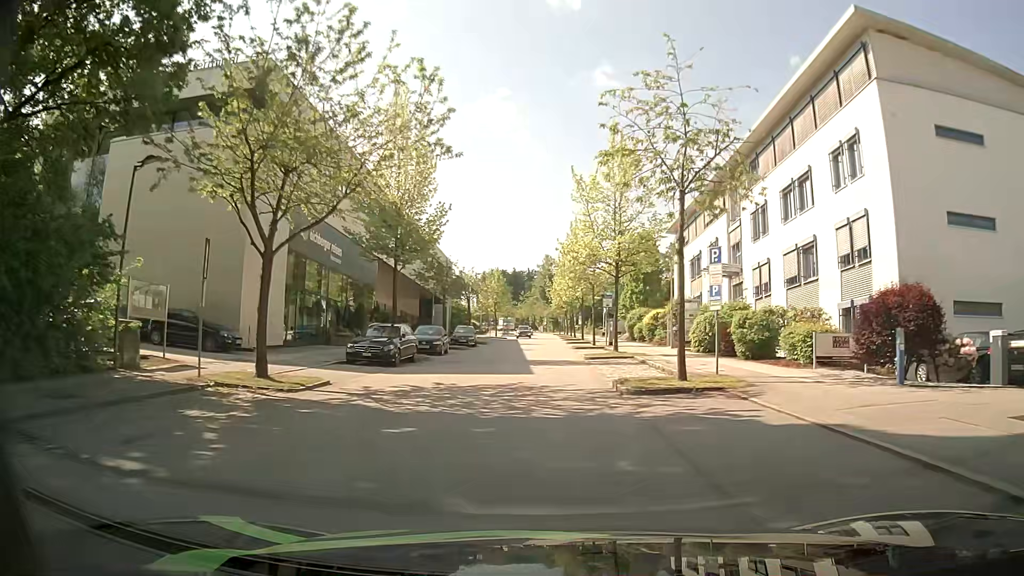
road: residential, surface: asphalt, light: Day
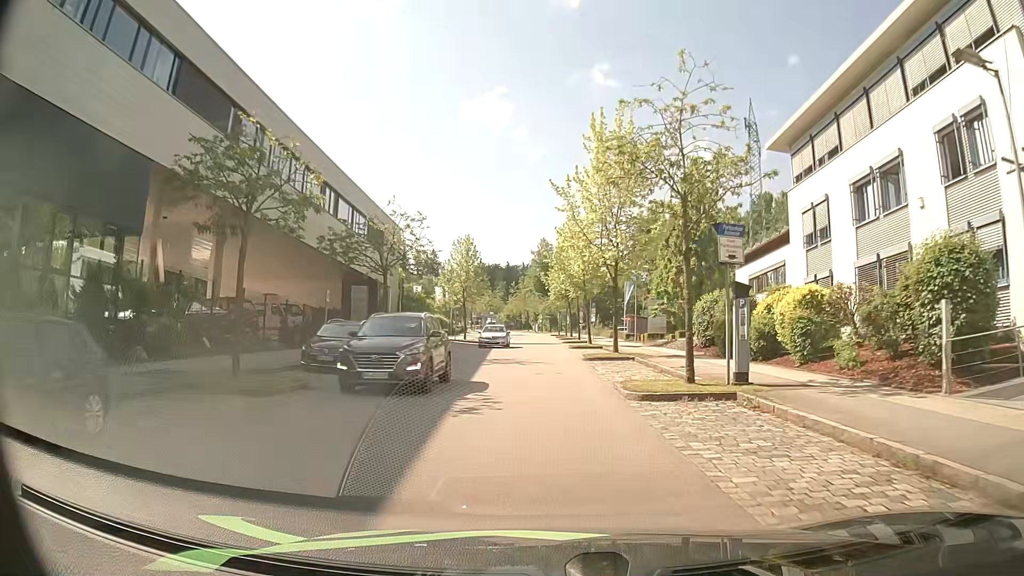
(-0.1, +29.3) m; 0°
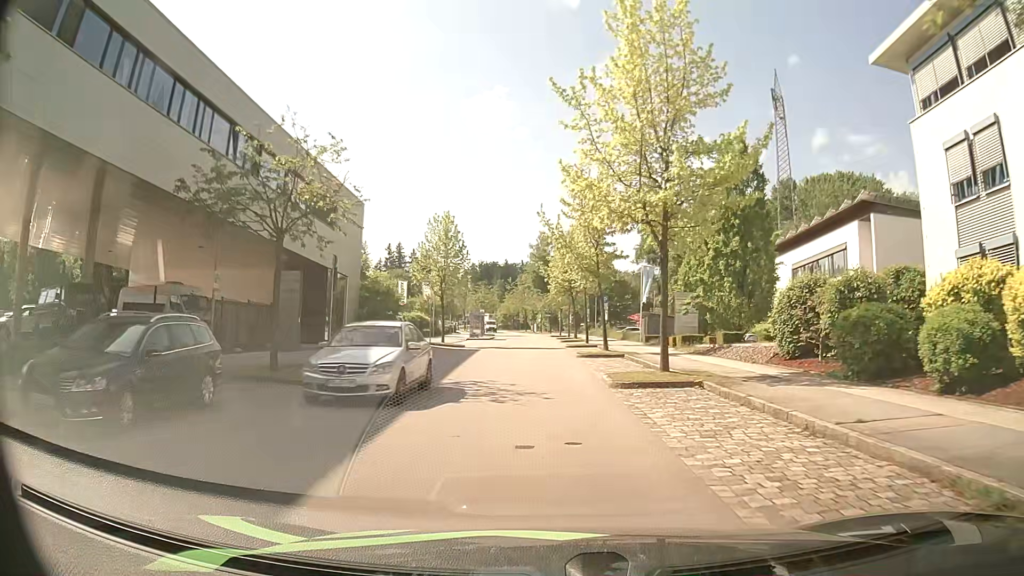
(+0.1, +11.7) m; 0°
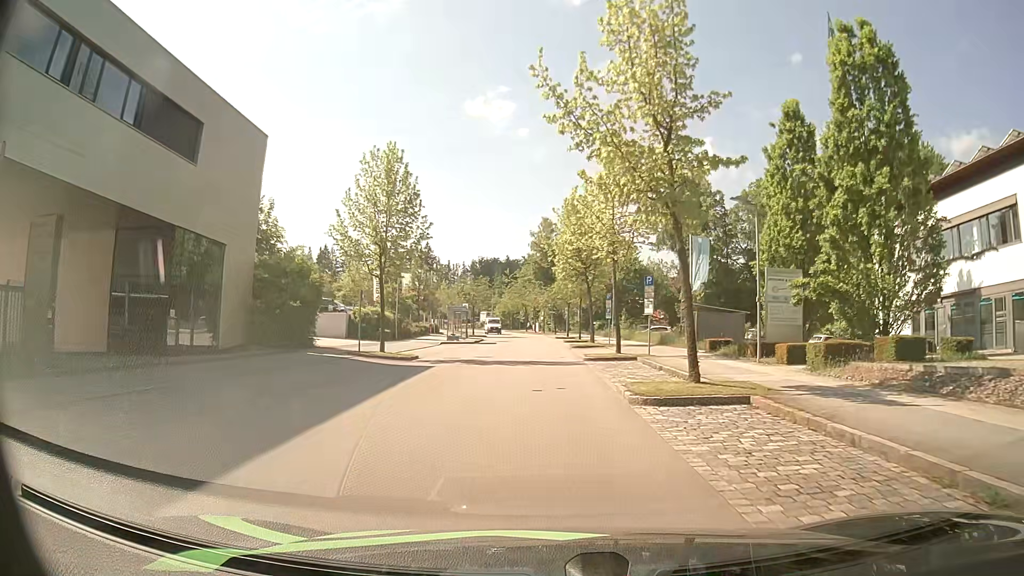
(0.0, +17.5) m; 0°
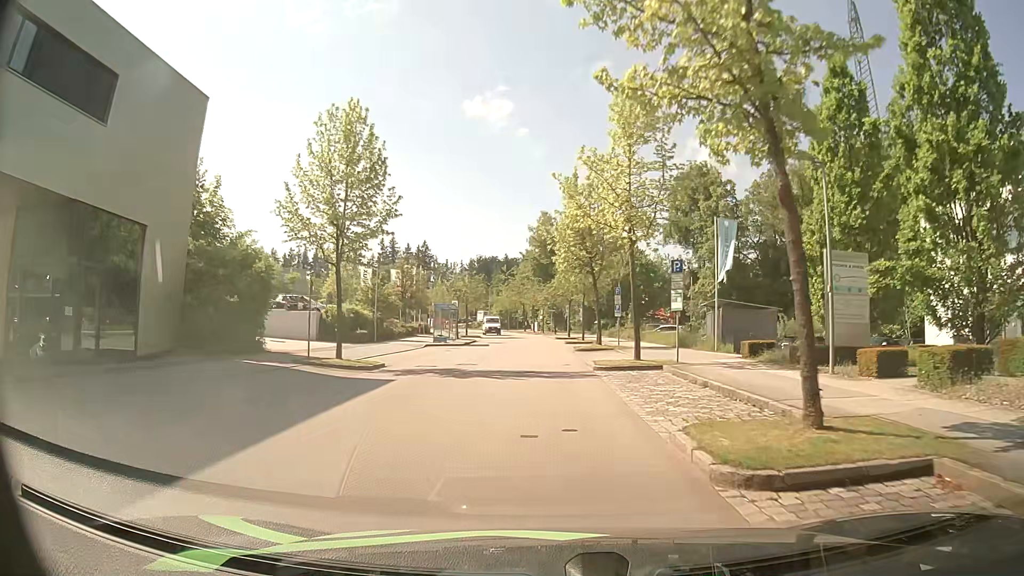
(0.0, +5.8) m; 0°
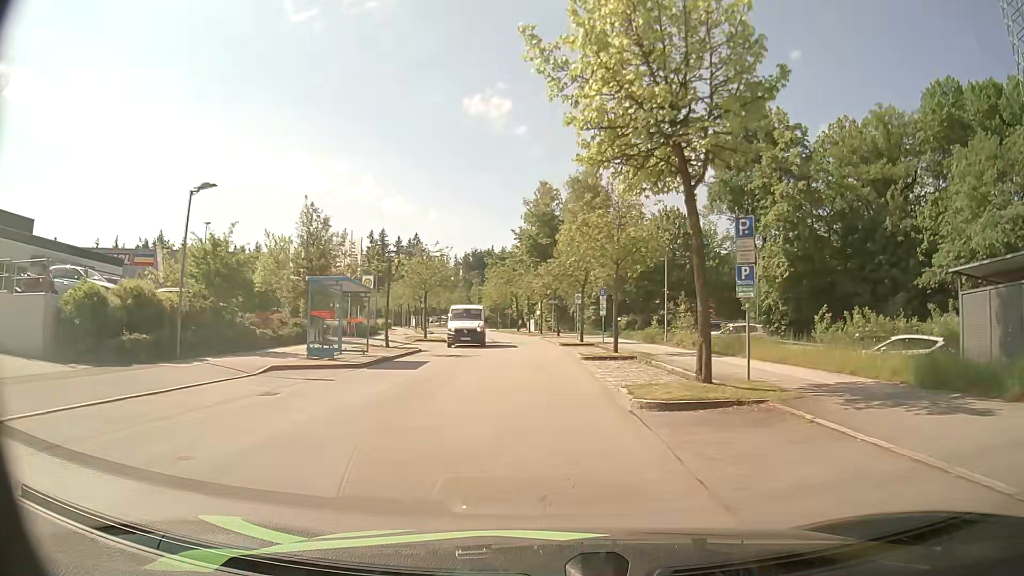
(0.0, +23.7) m; 0°
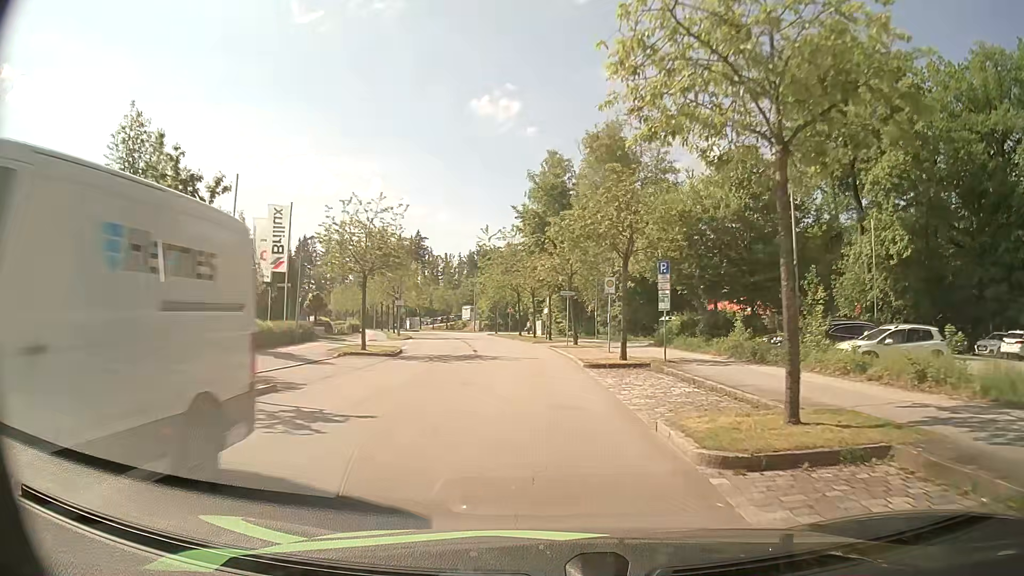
(-0.3, +17.8) m; -1°
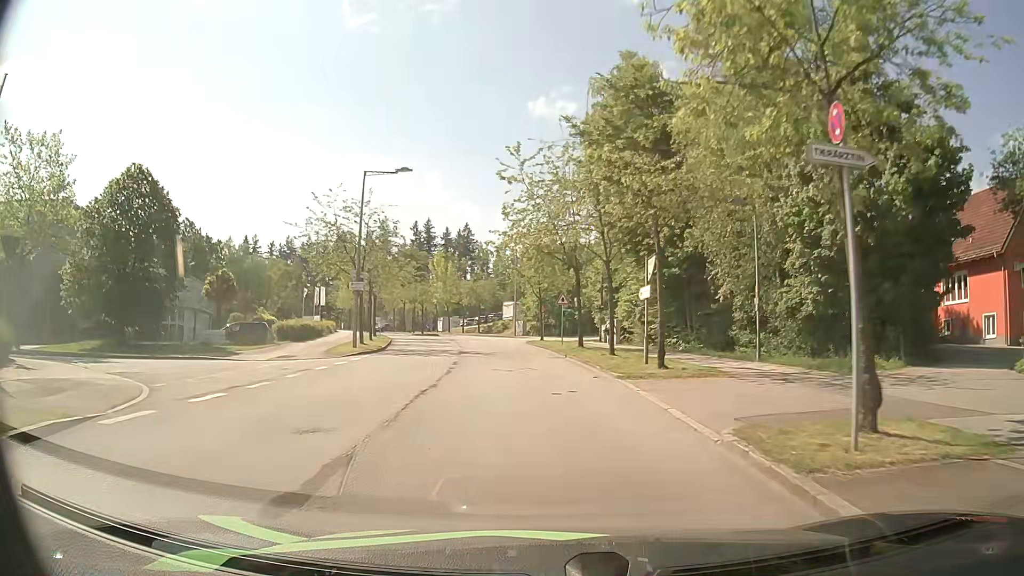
(-1.2, +29.0) m; -5°
(0, +10) (-1, +20) (-2, +30) (-3, +40) (-4, +50) (-6, +60) (-8, +69) (-11, +79) (-15, +88) (-18, +98) m
